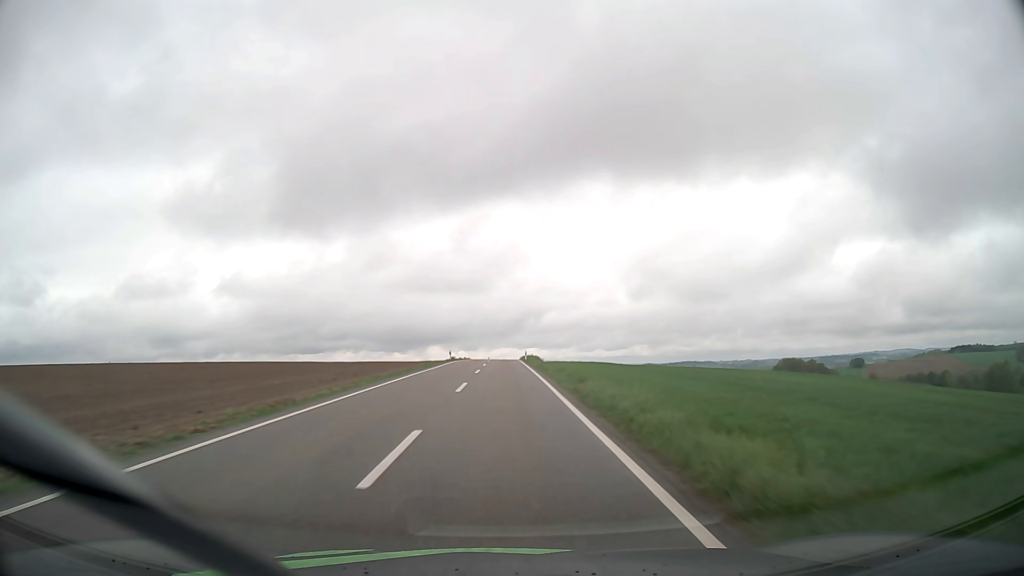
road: tertiary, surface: asphalt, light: Day
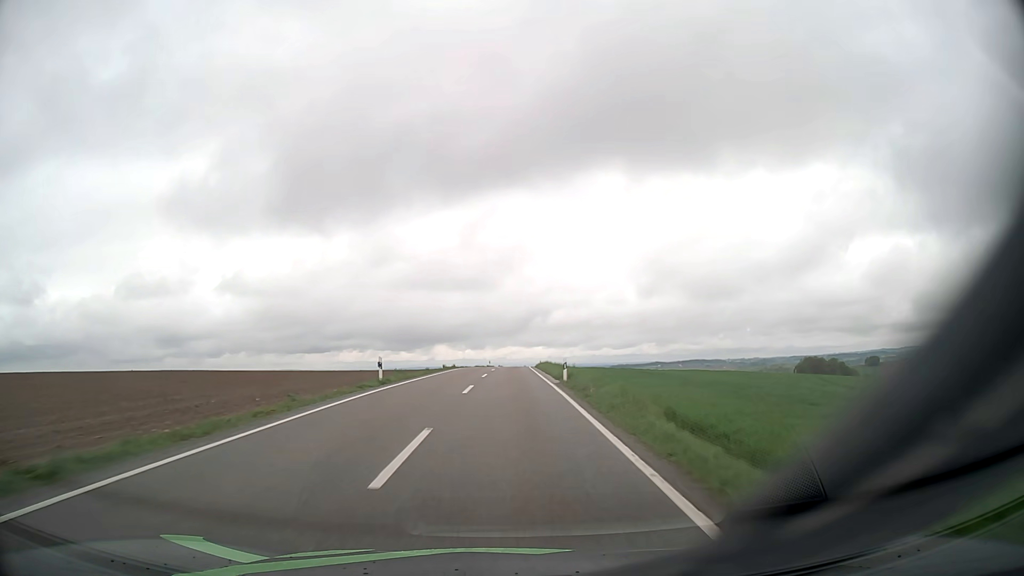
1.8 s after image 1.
(-0.1, +37.1) m; 0°
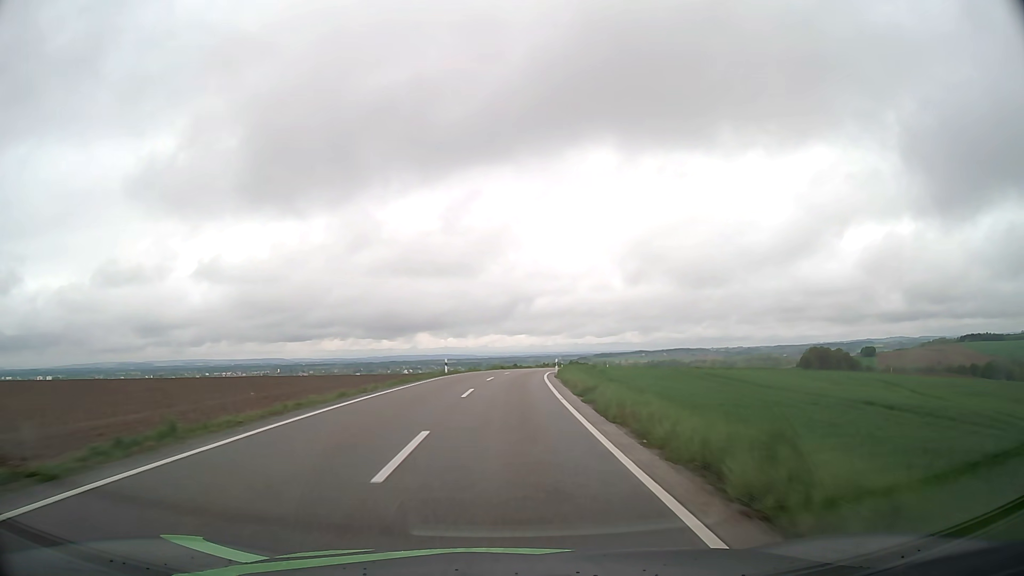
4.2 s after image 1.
(+0.3, +49.8) m; +1°
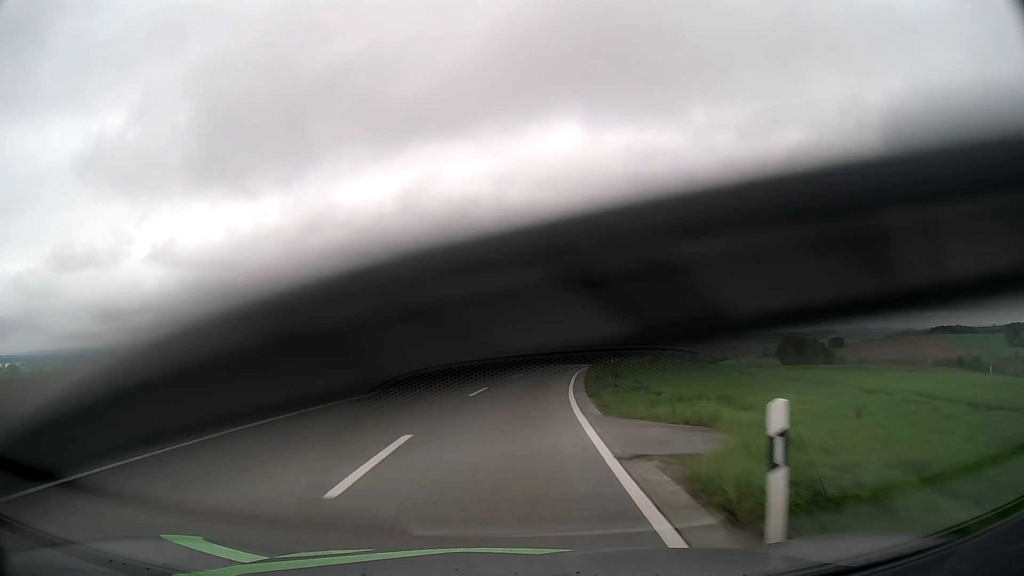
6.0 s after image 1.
(+0.9, +37.8) m; +3°
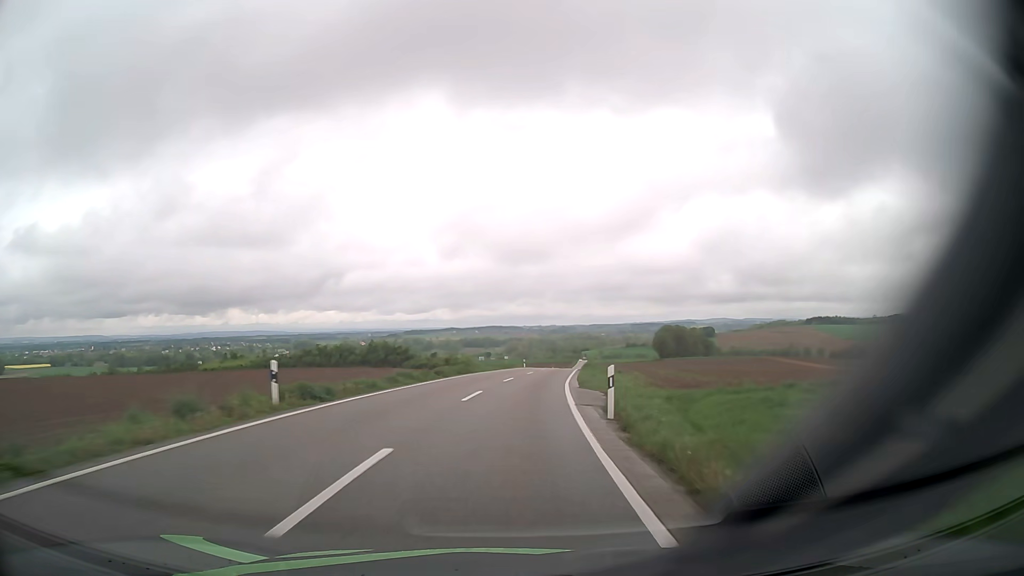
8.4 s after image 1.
(+4.8, +50.4) m; +12°
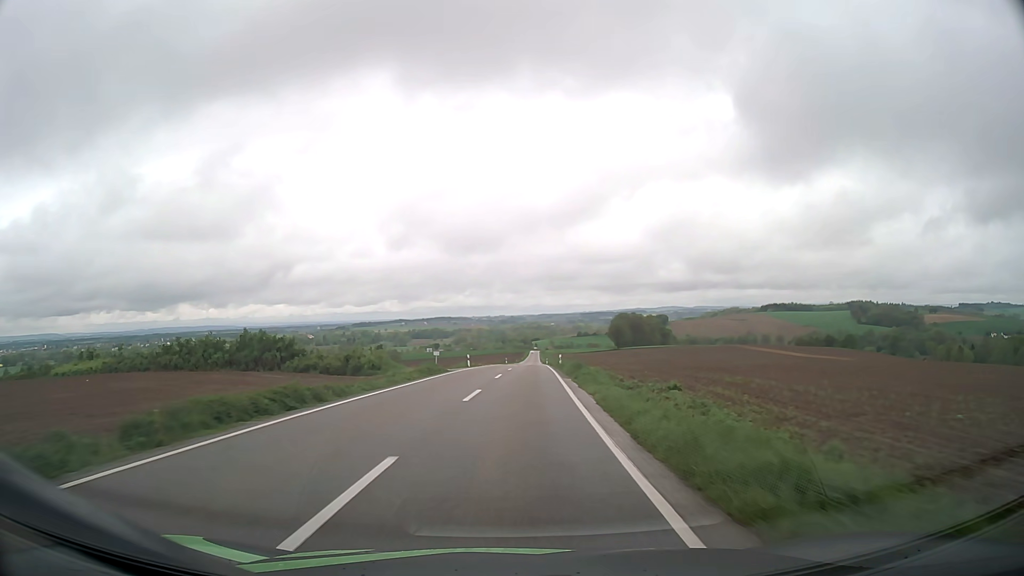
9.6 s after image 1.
(+1.1, +25.4) m; +4°
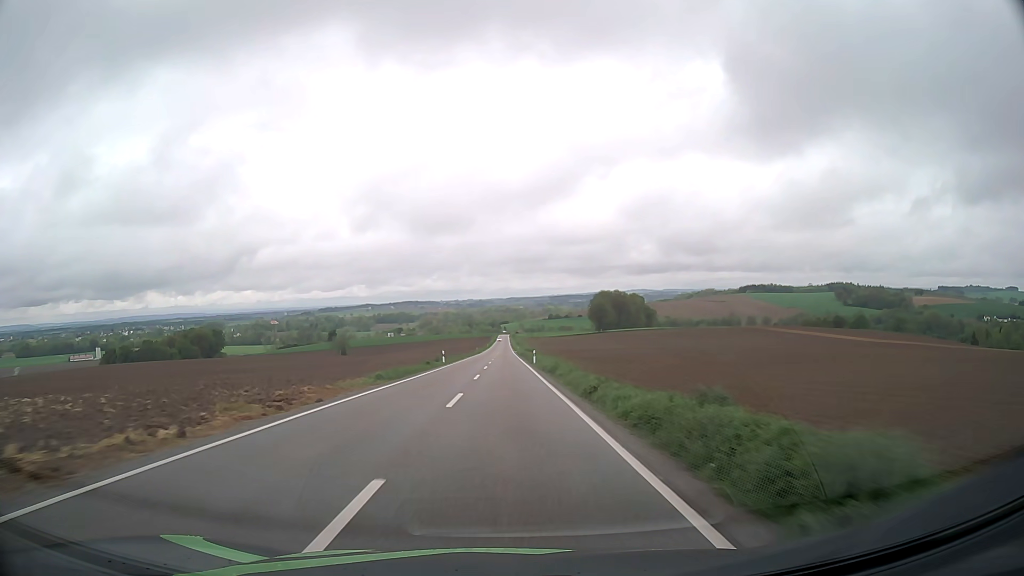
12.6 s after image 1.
(+2.6, +63.7) m; +3°
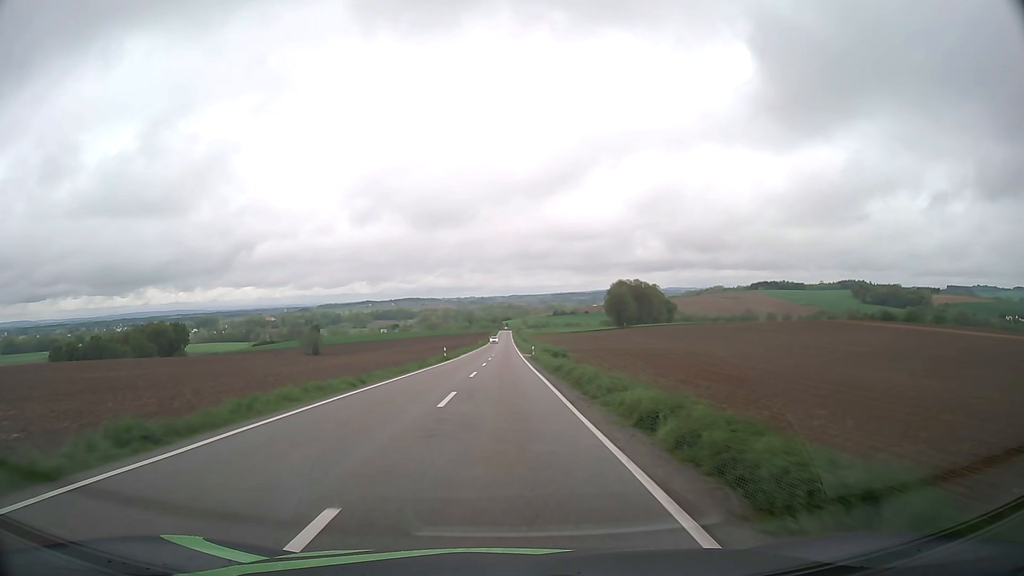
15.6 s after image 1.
(0.0, +63.1) m; 0°
(0, +10) (0, +20) (0, +30) (0, +40) (0, +50) (0, +60) (0, +70) (0, +80) (0, +90) (0, +100) m
